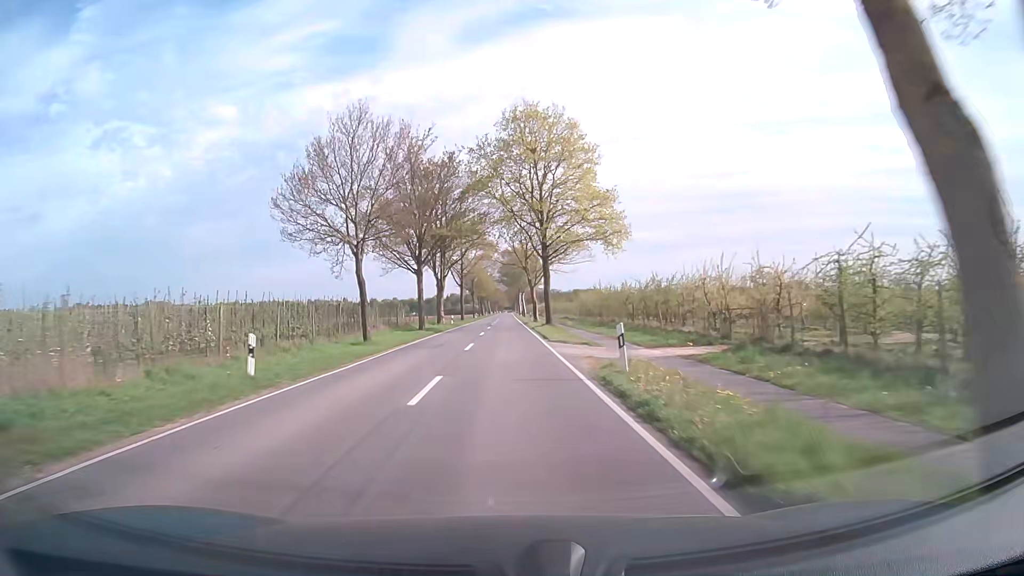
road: secondary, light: Day
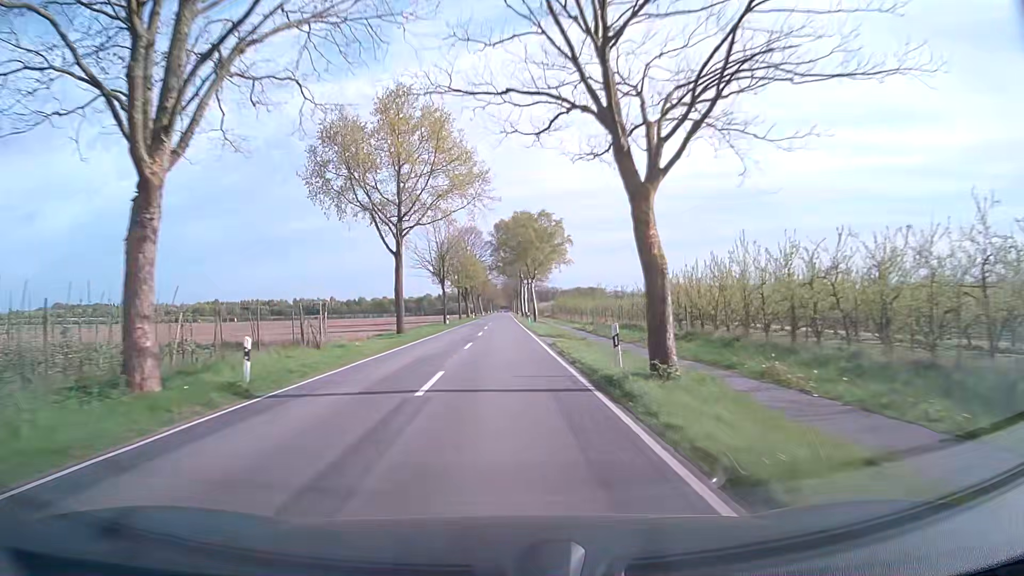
(+0.2, +50.4) m; +1°
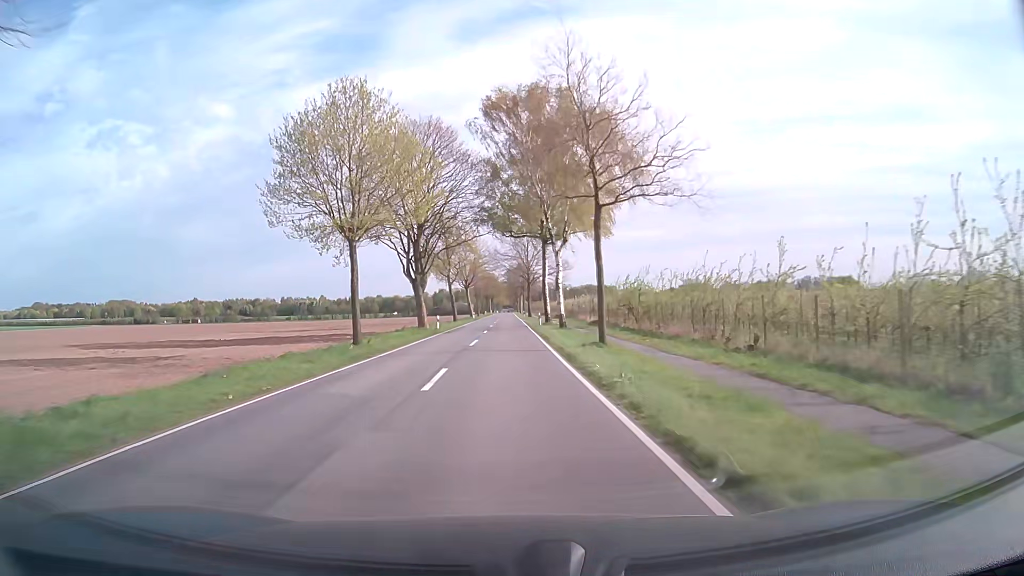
(-0.3, +62.7) m; 0°
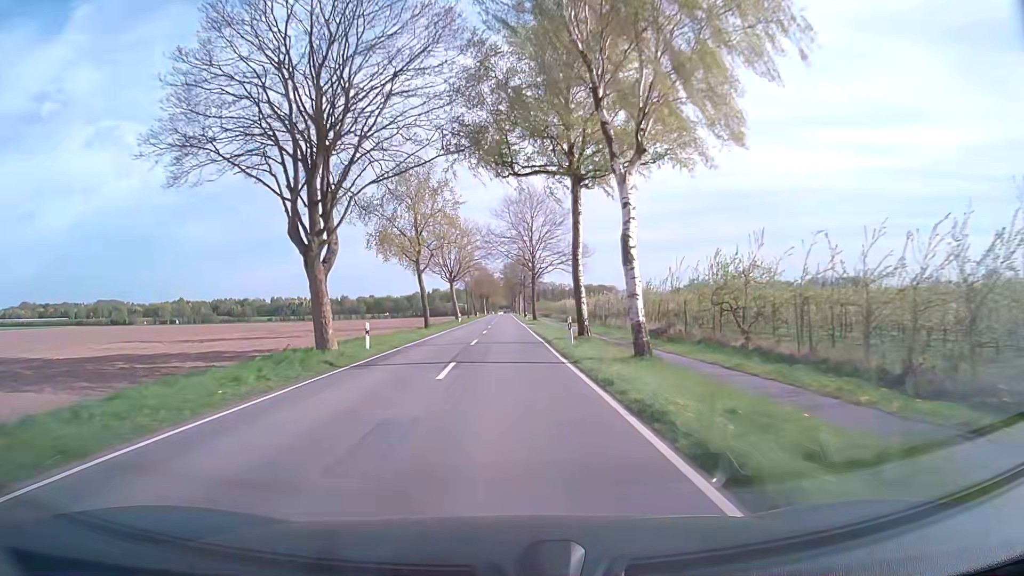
(0.0, +25.0) m; 0°
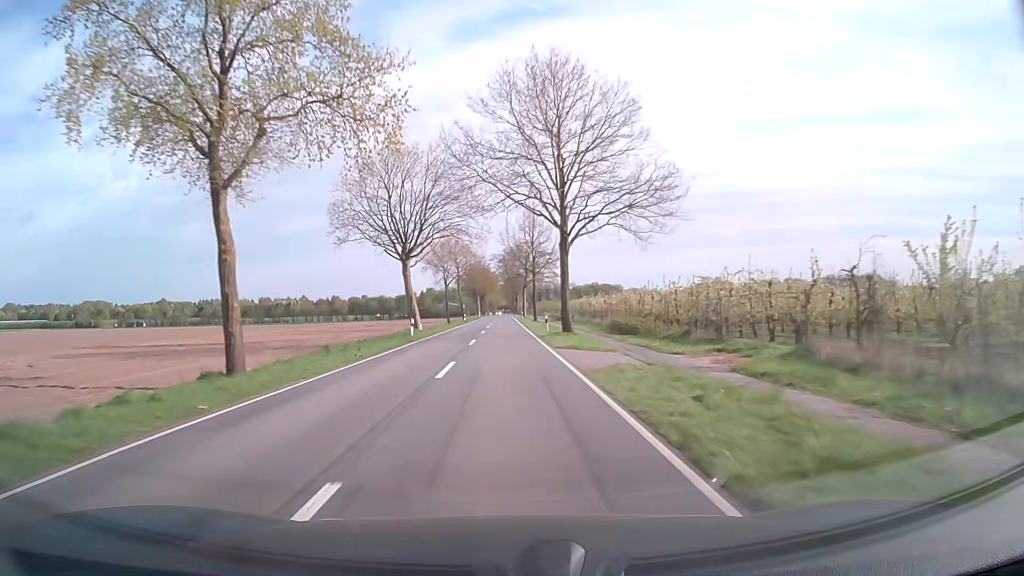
(0.0, +37.5) m; 0°
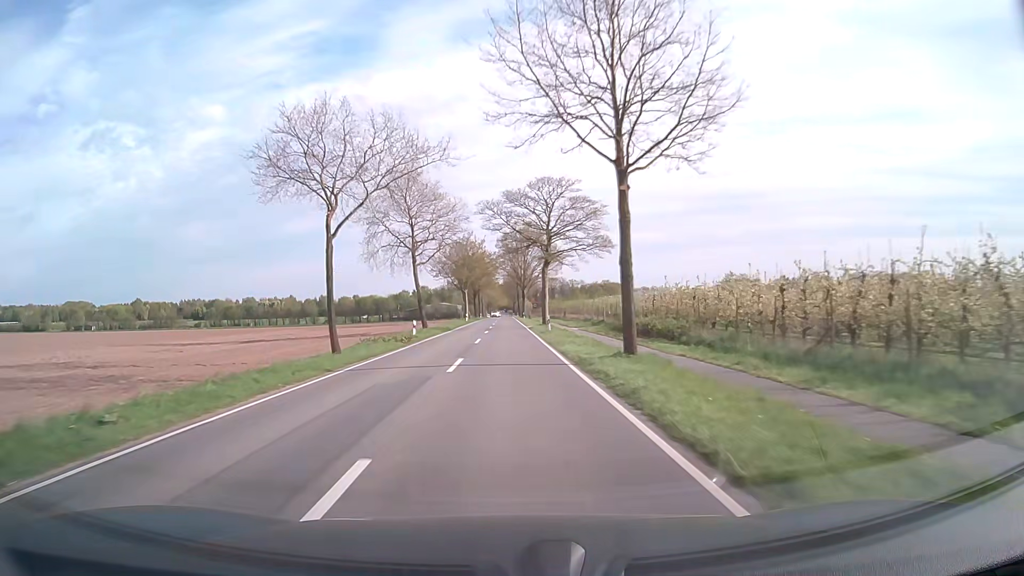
(-0.3, +49.9) m; -1°
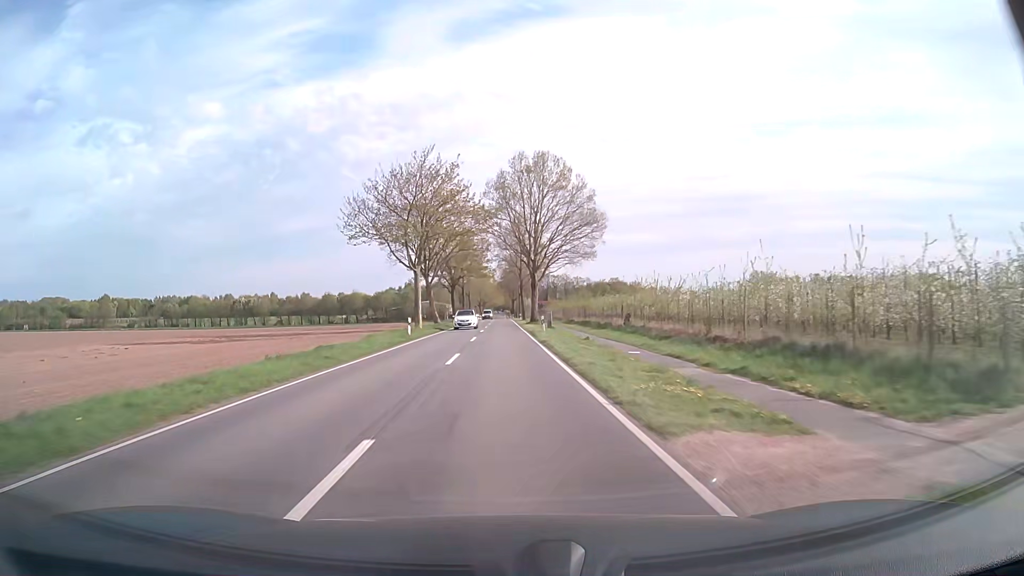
(+0.3, +50.0) m; 0°
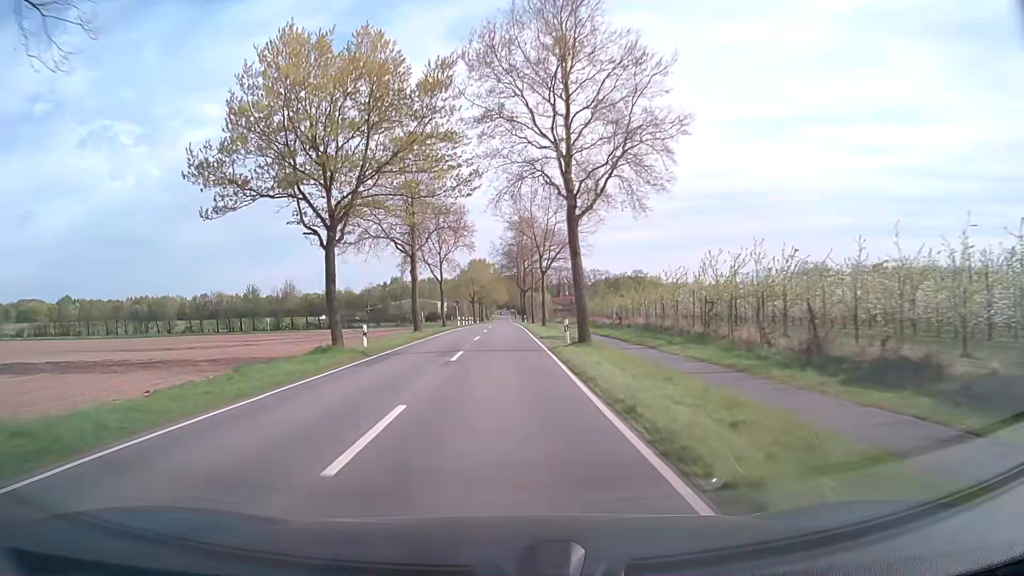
(-0.1, +62.6) m; 0°
(0, +10) (0, +20) (0, +30) (0, +40) (0, +50) (0, +60) (0, +70) (0, +80) (0, +90) (0, +100) m
